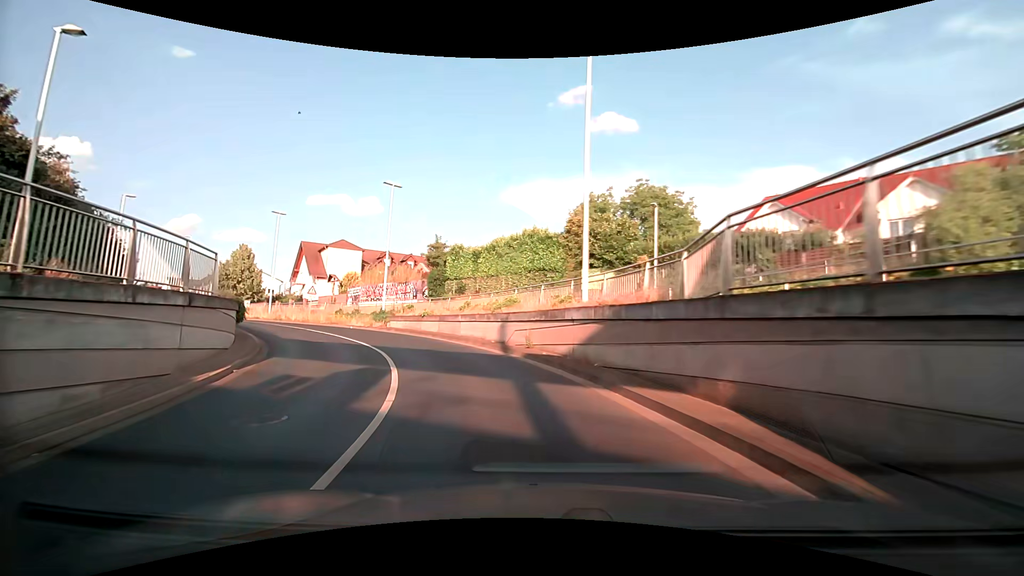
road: tertiary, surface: asphalt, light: Day
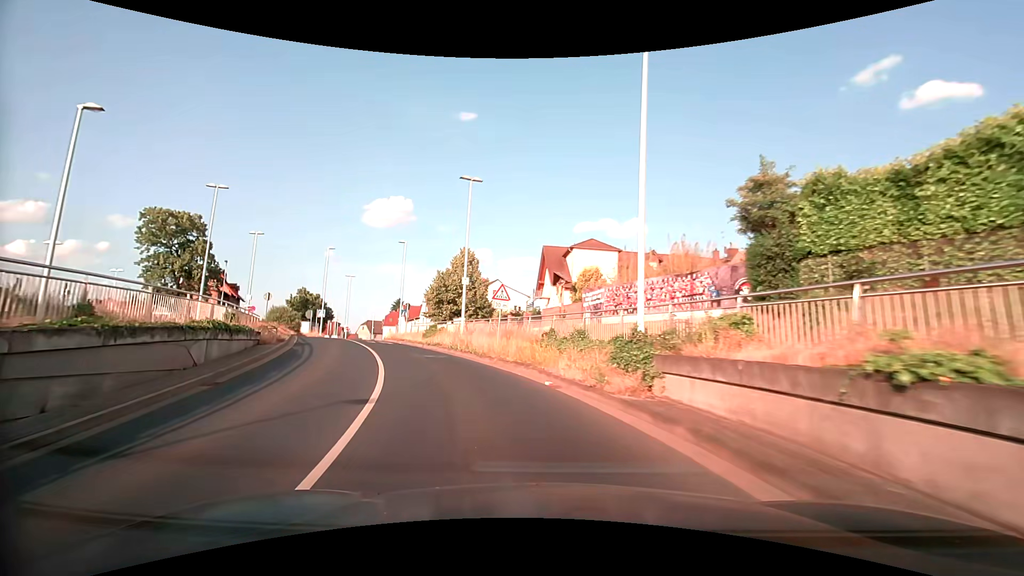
(-5.9, +22.0) m; -30°
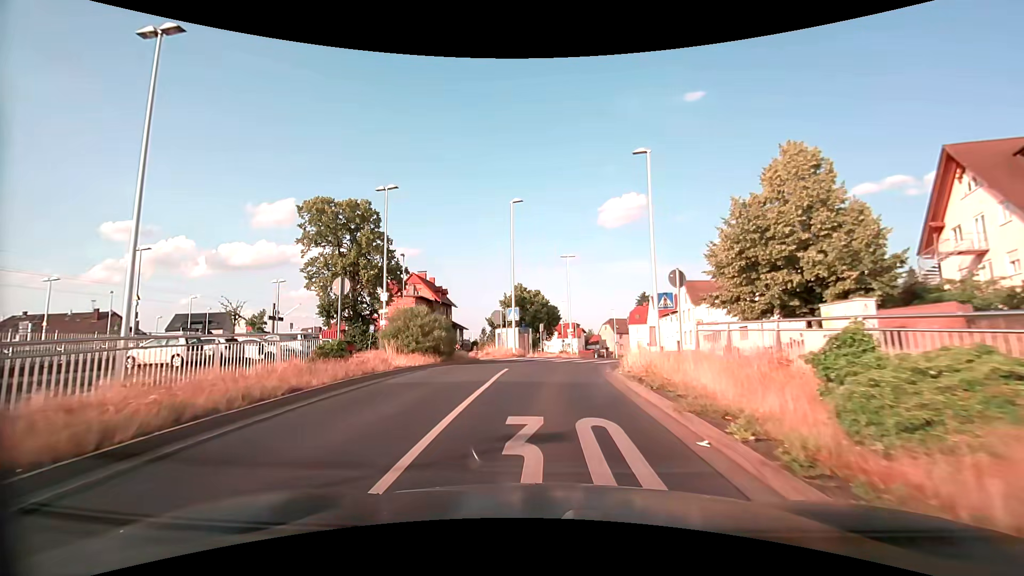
(-7.0, +25.6) m; -28°
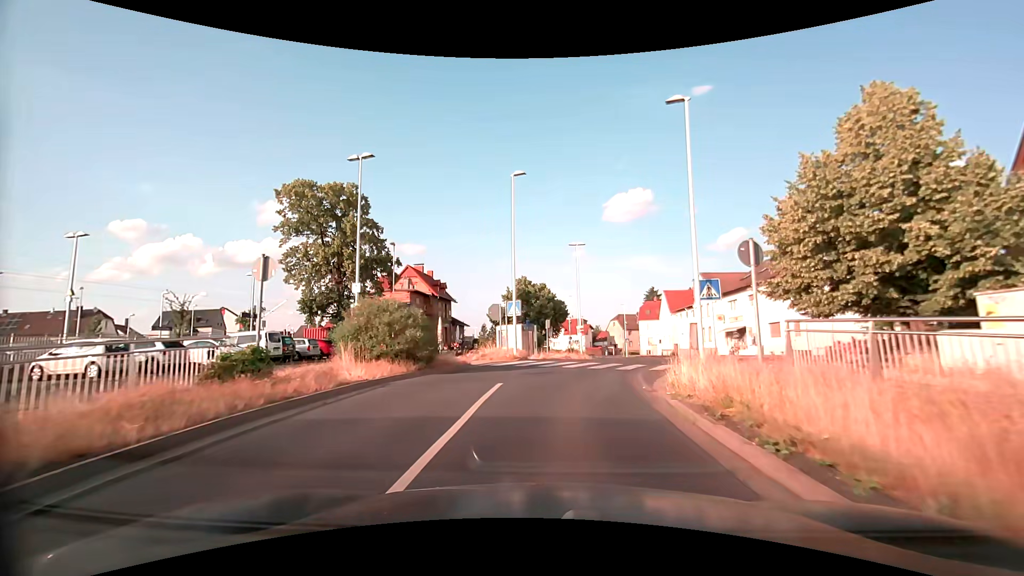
(-0.1, +5.0) m; -1°
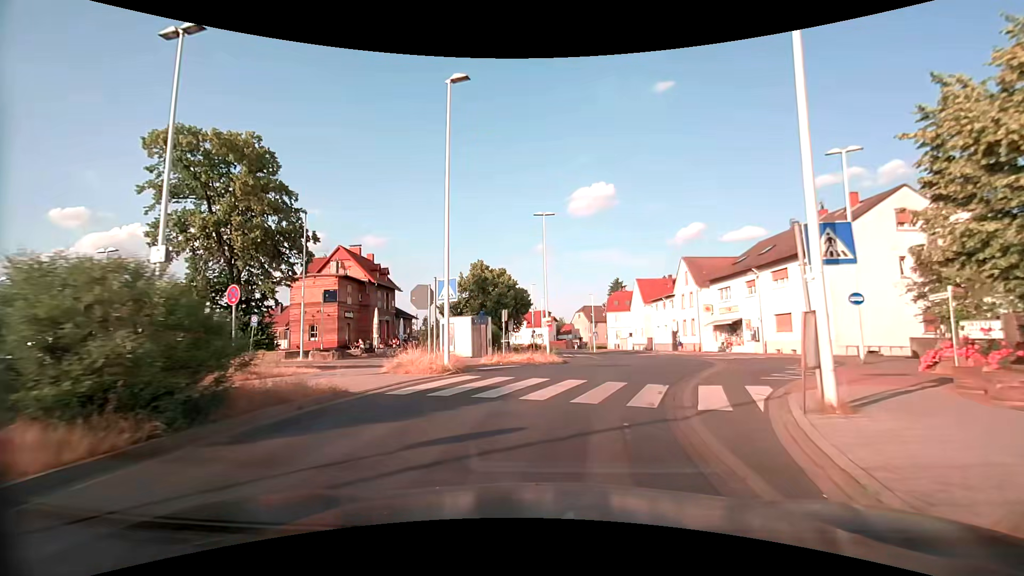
(+0.3, +9.5) m; +4°
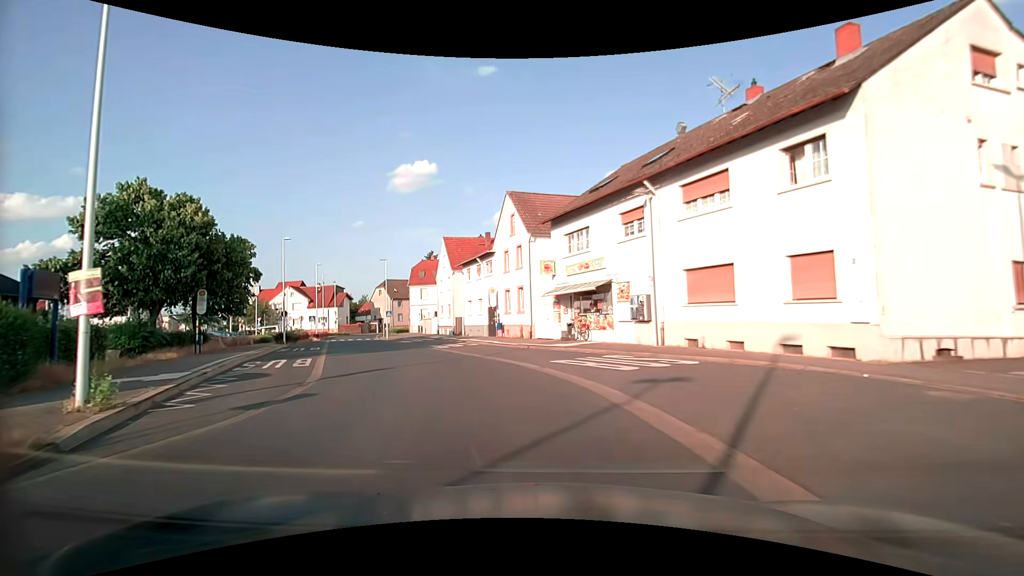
(+4.7, +22.0) m; +21°
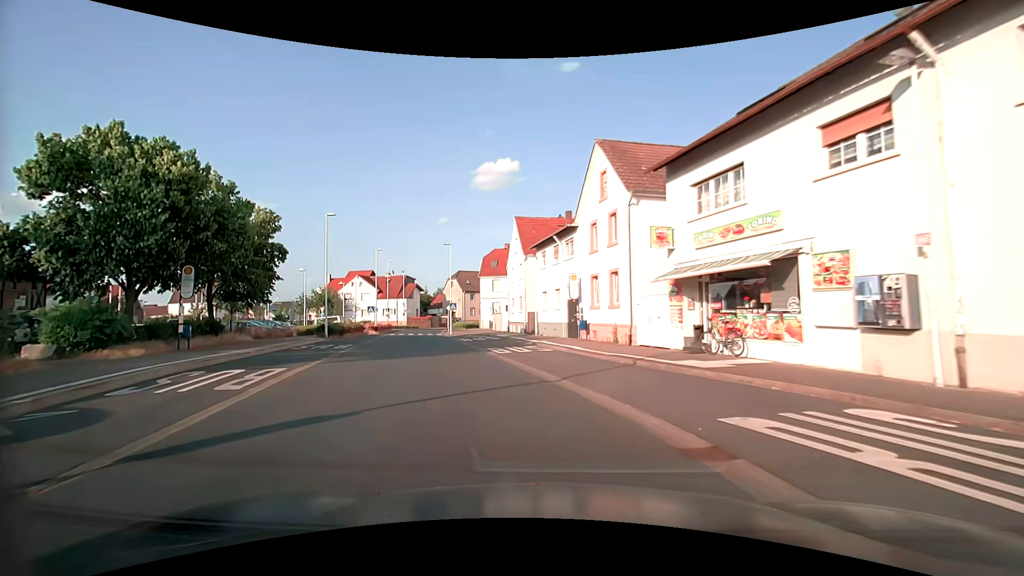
(-0.7, +9.5) m; -7°
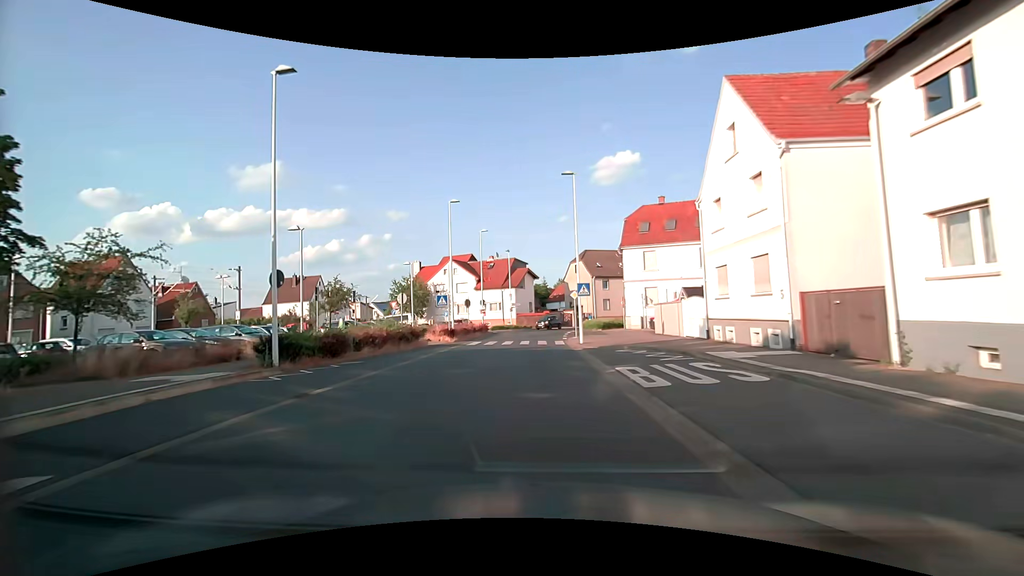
(-5.1, +25.0) m; -16°
(0, +10) (0, +20) (0, +30) (0, +40) (+1, +50) (+5, +59) (+13, +65) (+22, +70) (+30, +76) (+38, +82) m
